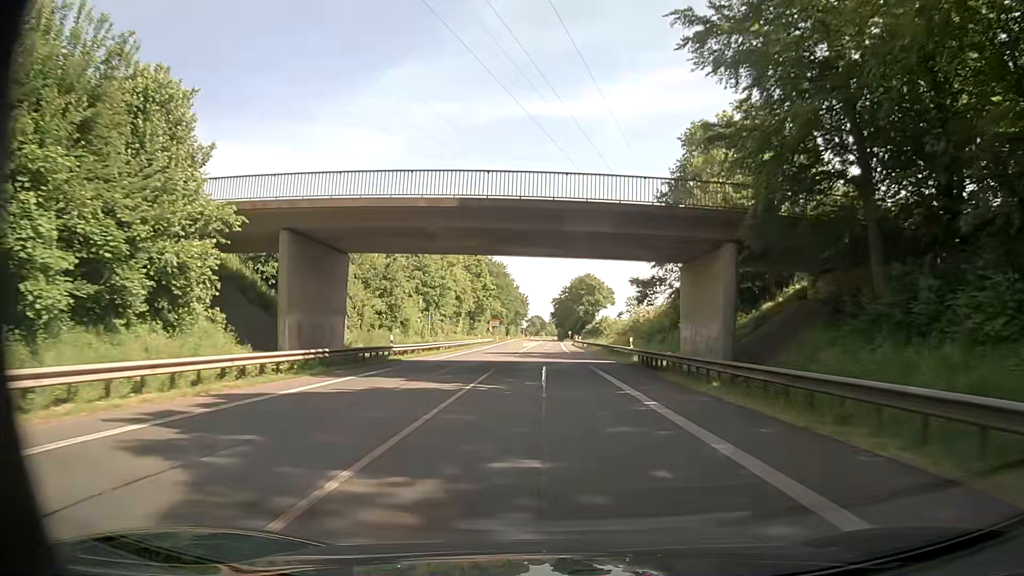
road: primary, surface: asphalt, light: Day
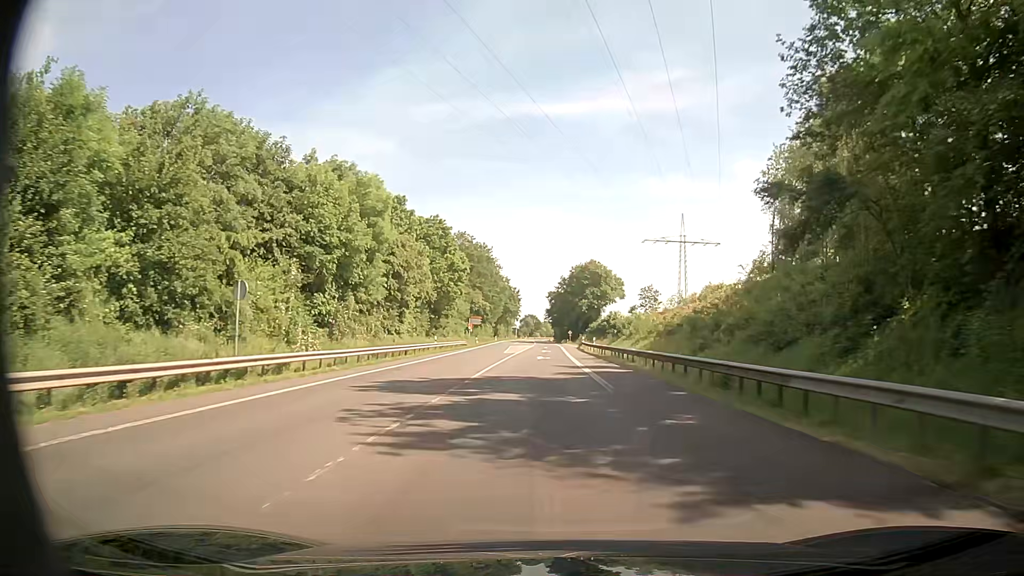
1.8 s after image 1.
(+0.3, +32.4) m; +1°
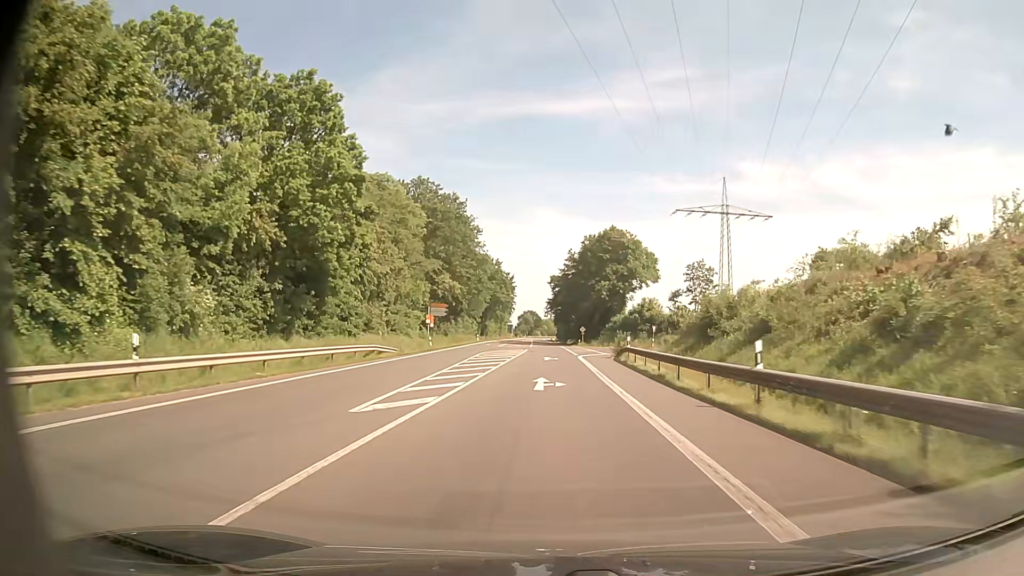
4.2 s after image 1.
(-0.7, +43.2) m; -1°
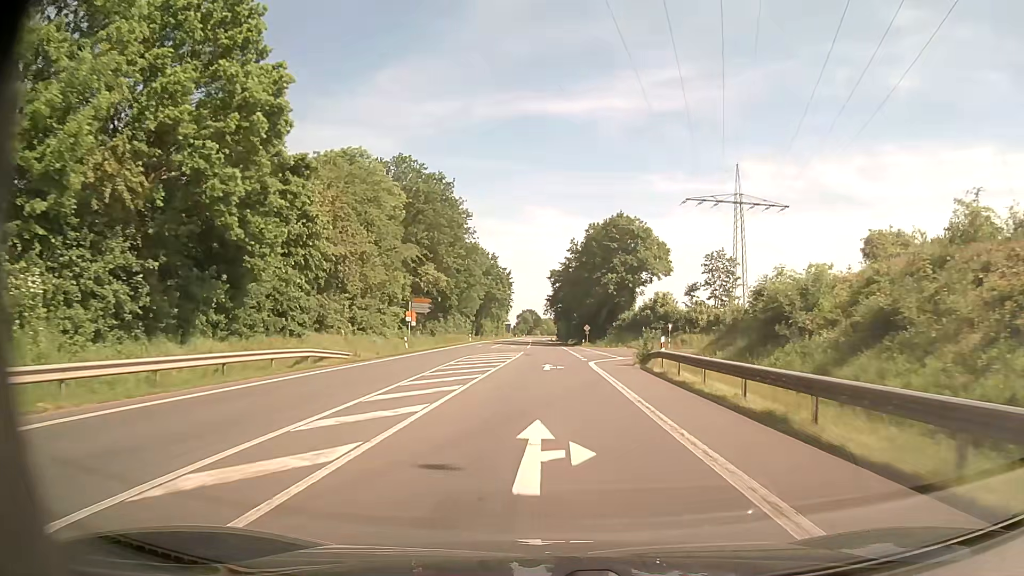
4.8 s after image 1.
(0.0, +10.8) m; 0°
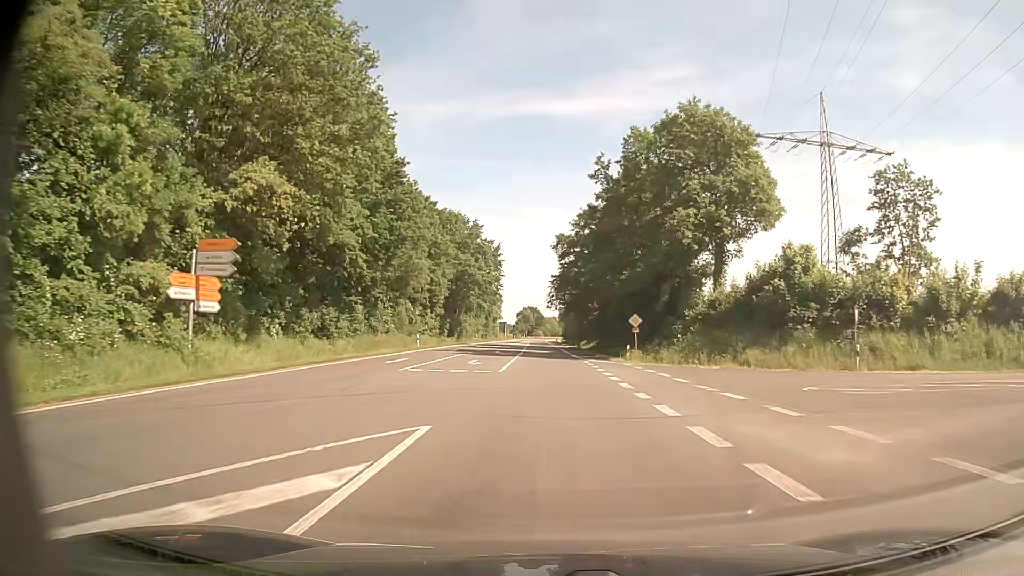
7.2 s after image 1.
(+0.1, +43.1) m; 0°
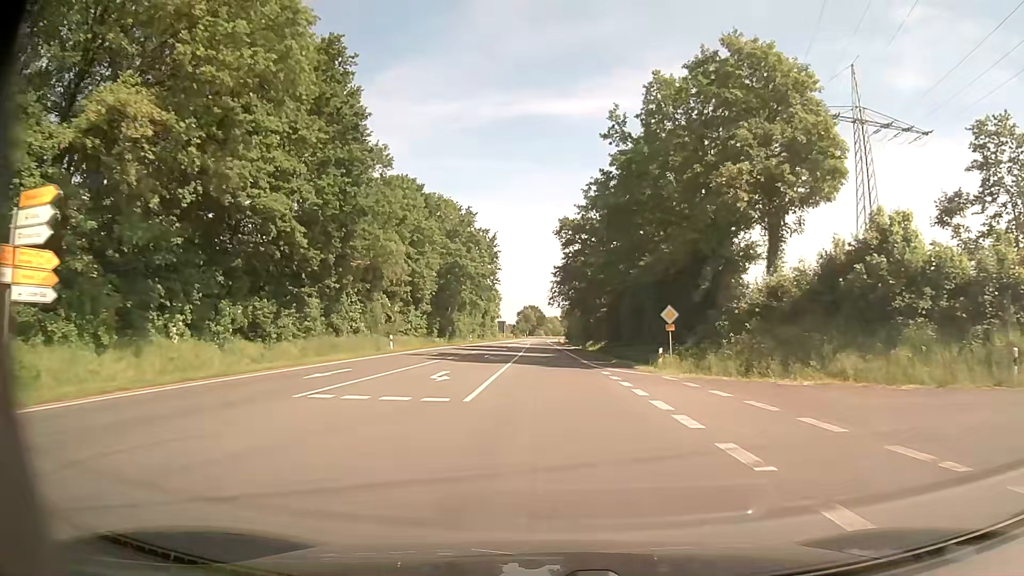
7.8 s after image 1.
(0.0, +10.8) m; 0°
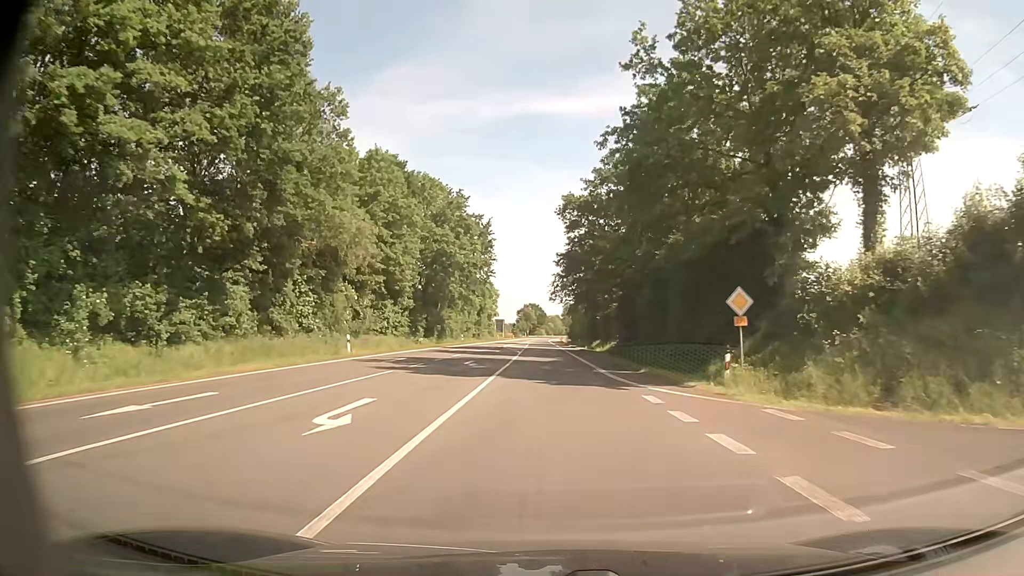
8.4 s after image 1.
(0.0, +10.8) m; 0°
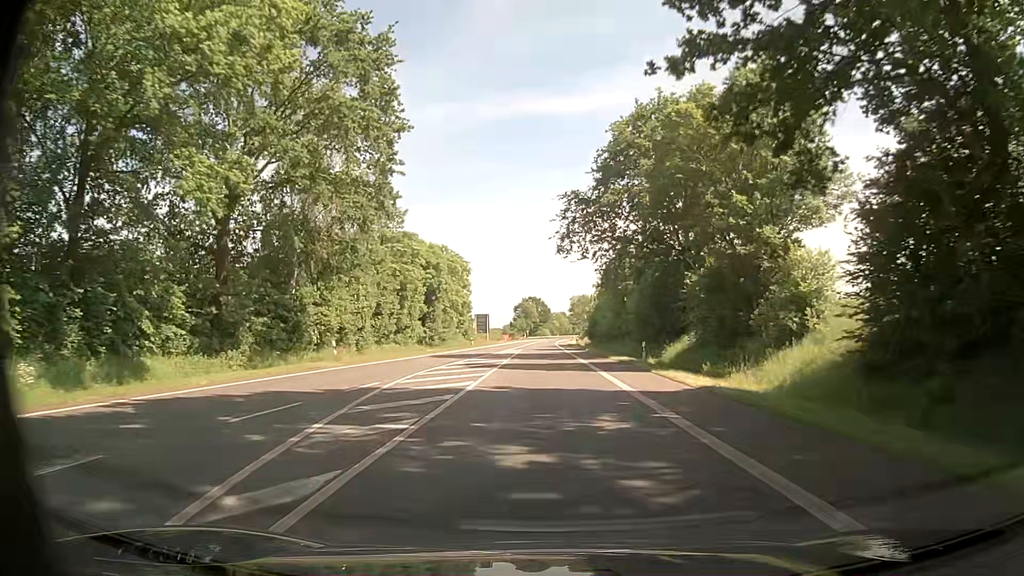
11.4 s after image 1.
(0.0, +53.9) m; 0°
(0, +10) (0, +20) (0, +30) (0, +40) (0, +50) (-1, +60) (-1, +70) (-1, +80) (-1, +90) (-1, +100) m
